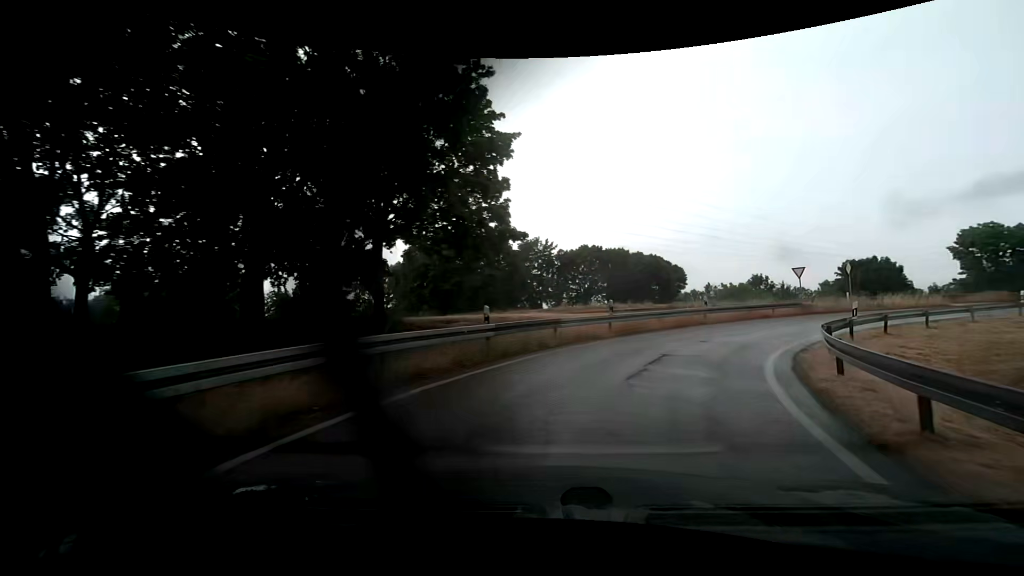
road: trunk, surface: asphalt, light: Day
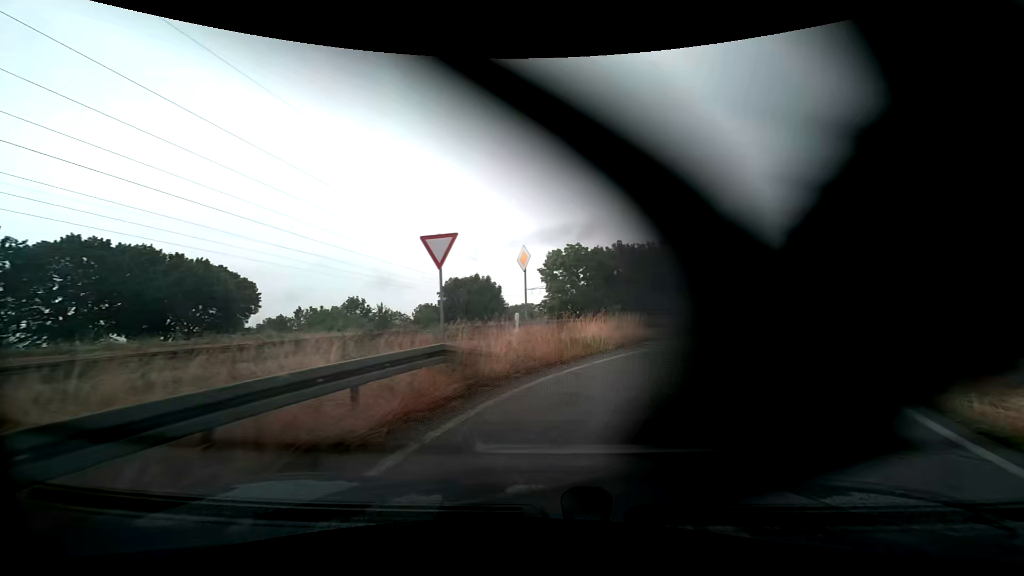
(+9.3, +23.6) m; +45°
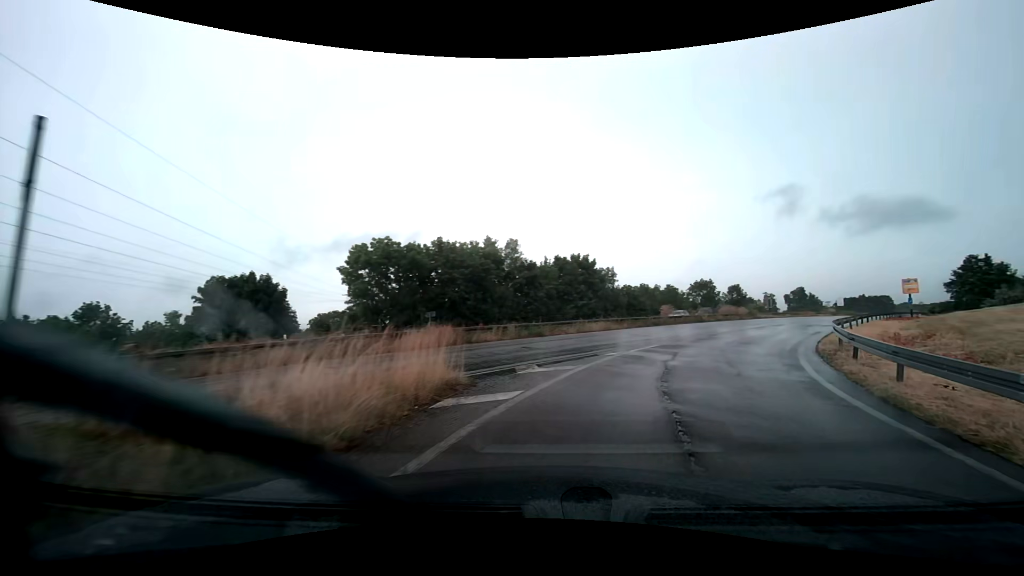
(+1.5, +9.8) m; +18°
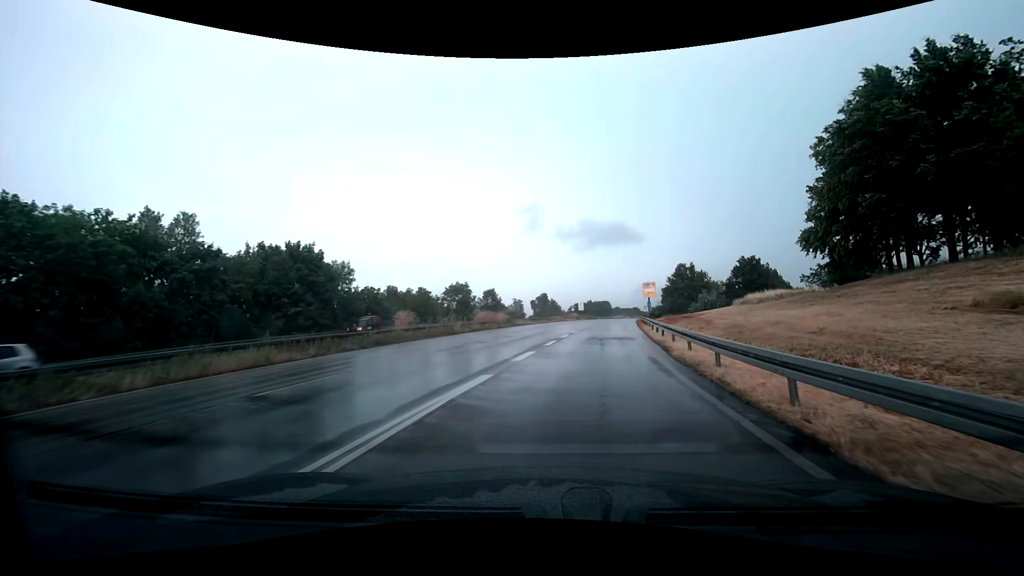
(+4.6, +15.8) m; +30°
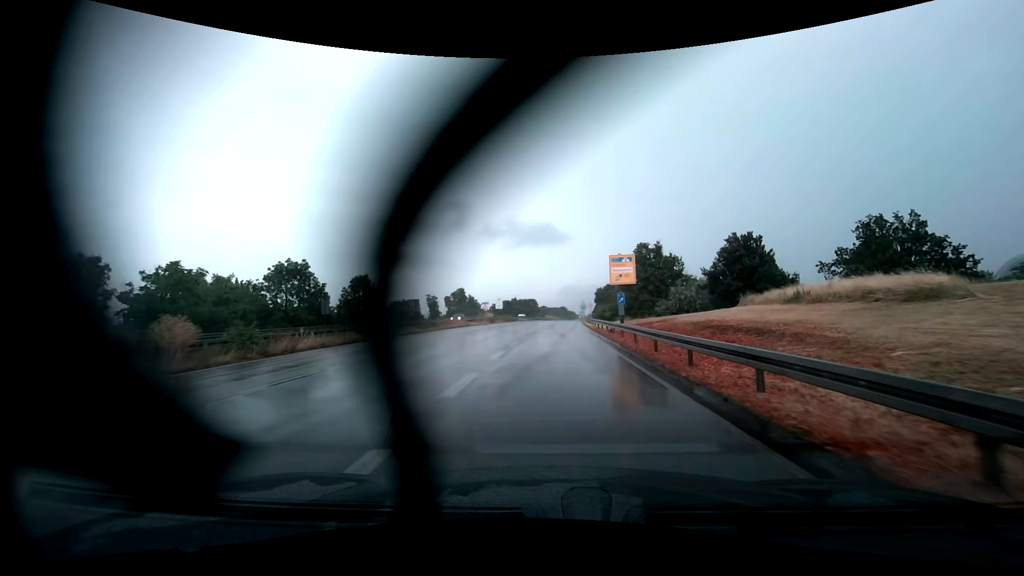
(+4.3, +35.7) m; +10°
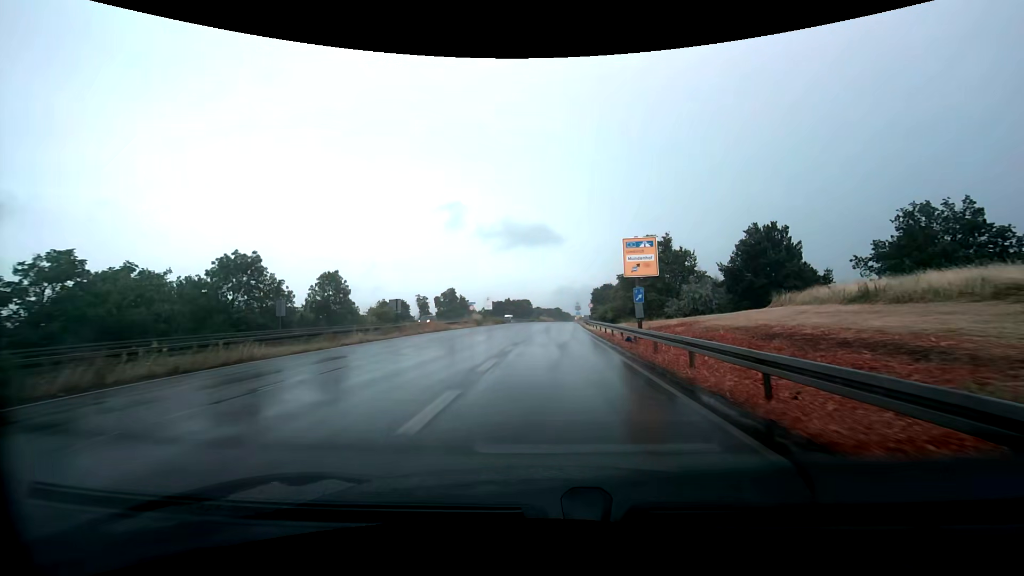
(0.0, +8.4) m; +1°
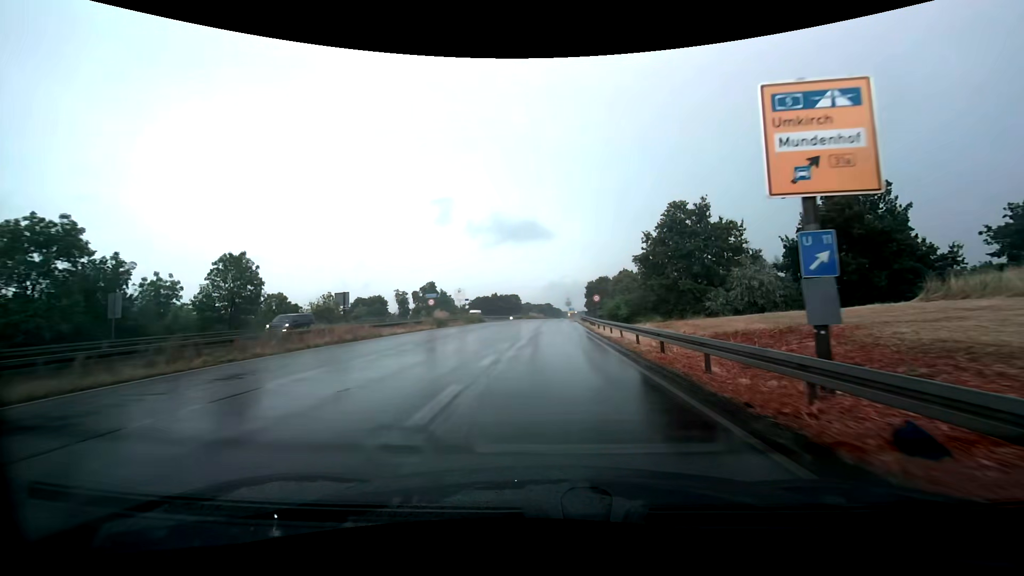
(+0.1, +17.6) m; +1°
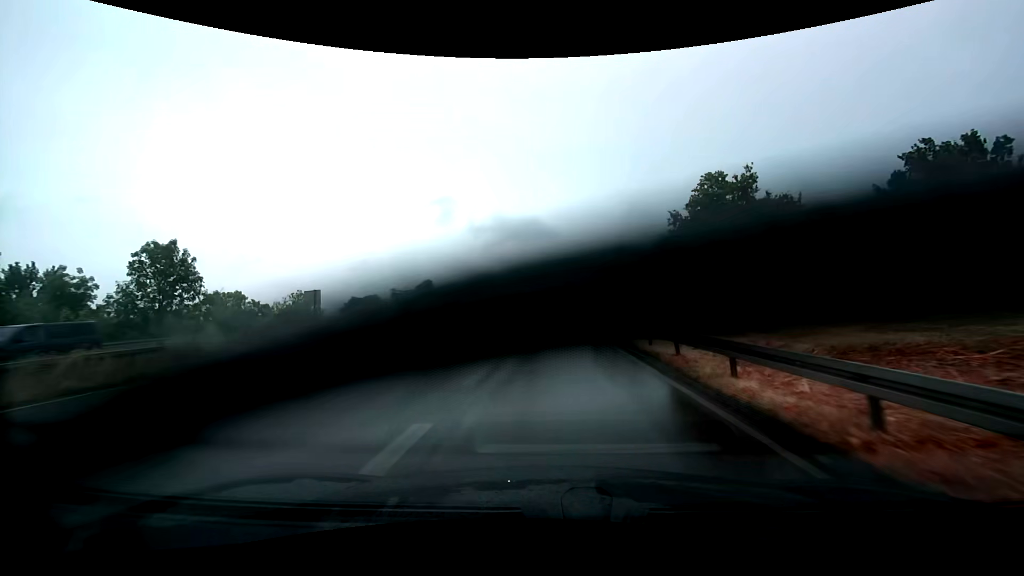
(0.0, +9.1) m; -1°
(0, +10) (0, +20) (-1, +30) (-1, +40) (-1, +50) (-1, +60) (-1, +70) (0, +80) (0, +90) (+1, +100) m
